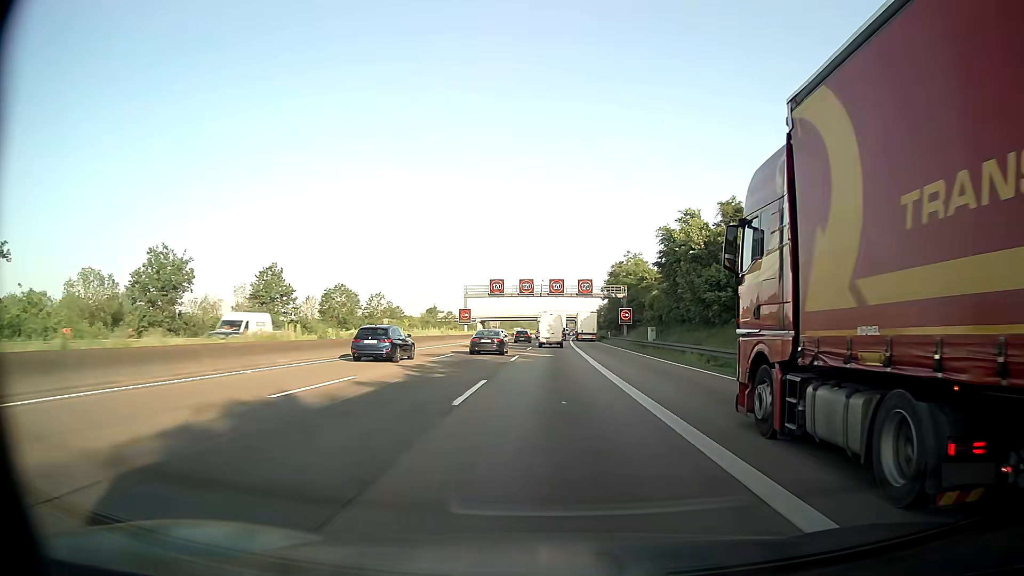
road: motorway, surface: asphalt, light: Day
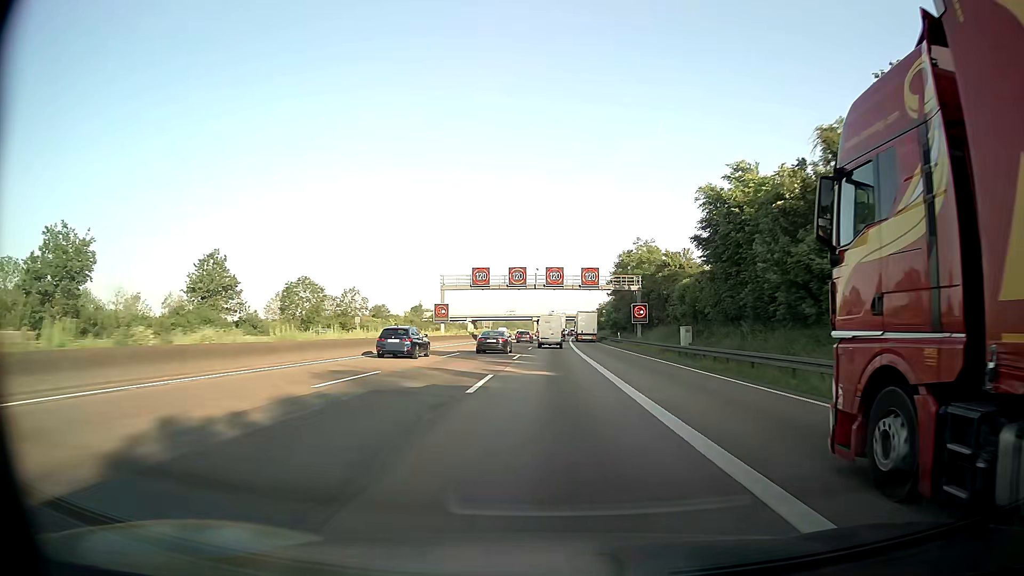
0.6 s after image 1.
(+0.1, +15.5) m; 0°
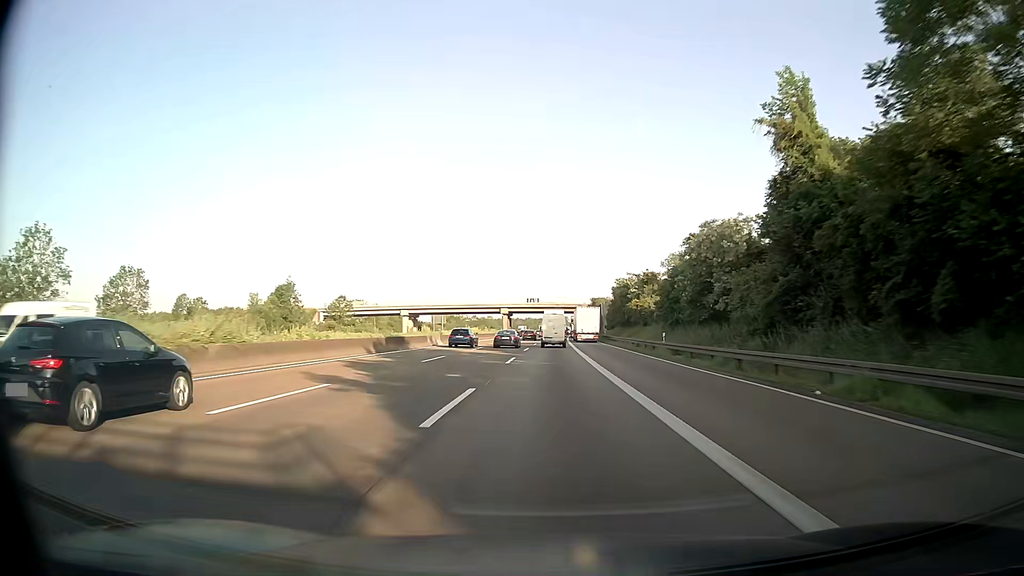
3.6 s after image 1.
(+1.1, +77.1) m; +2°
(0, +10) (0, +20) (0, +30) (0, +40) (0, +50) (0, +60) (+1, +70) (+1, +80) (+1, +90) (+1, +100) m
